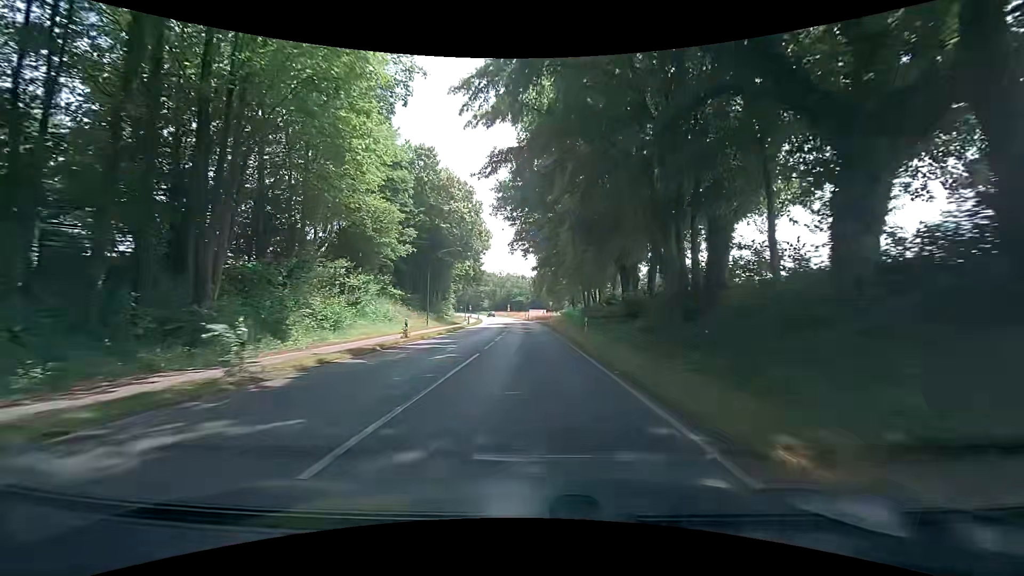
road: secondary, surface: asphalt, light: Day
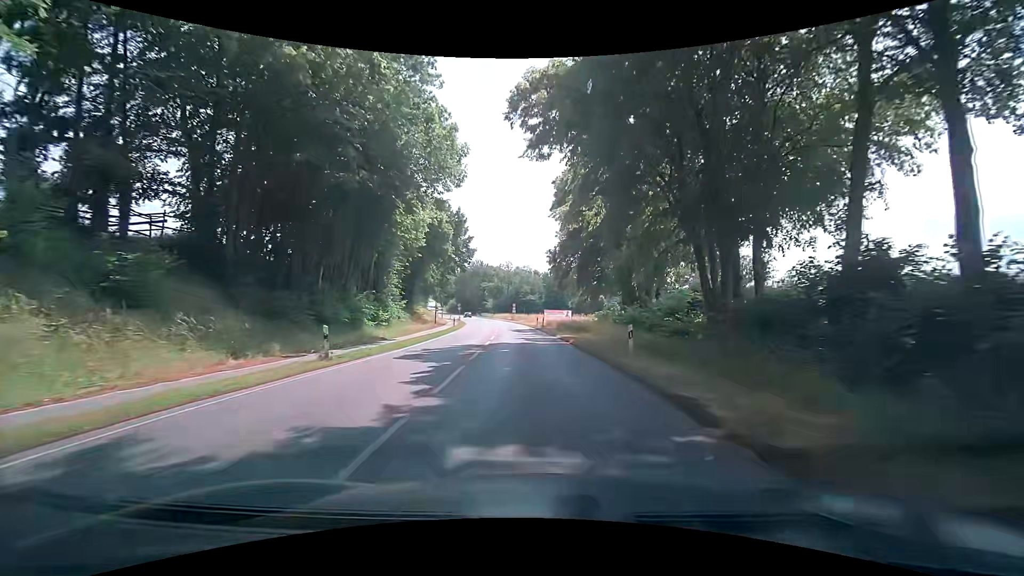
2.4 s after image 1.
(-0.5, +40.3) m; -1°
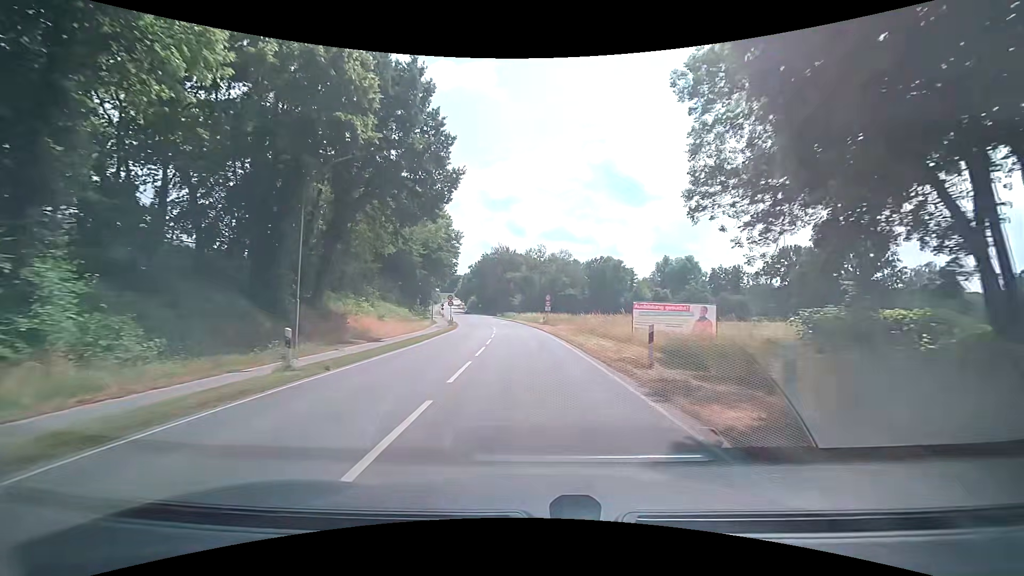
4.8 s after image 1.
(-1.6, +40.3) m; -4°
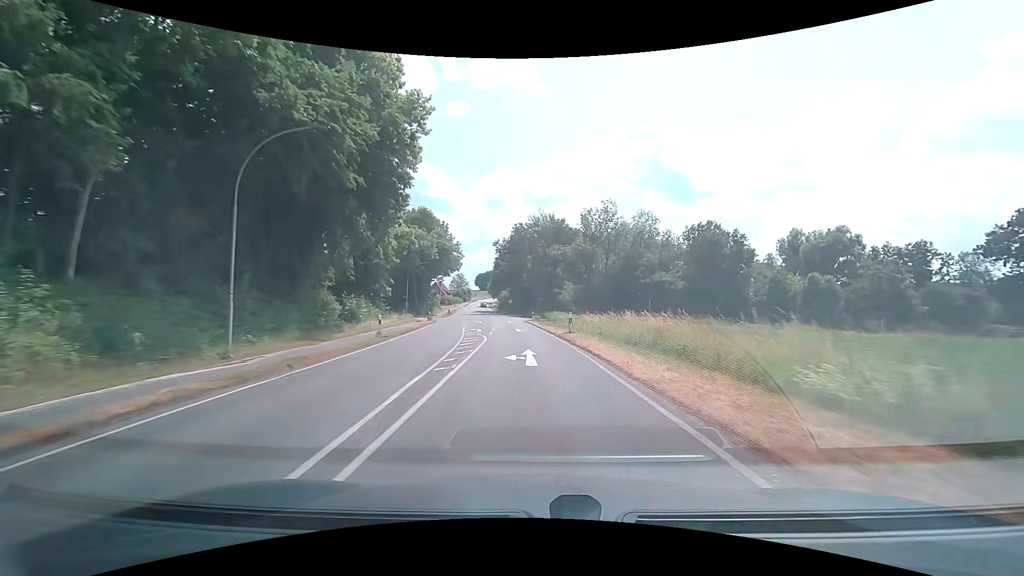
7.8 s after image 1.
(-2.2, +50.5) m; -5°
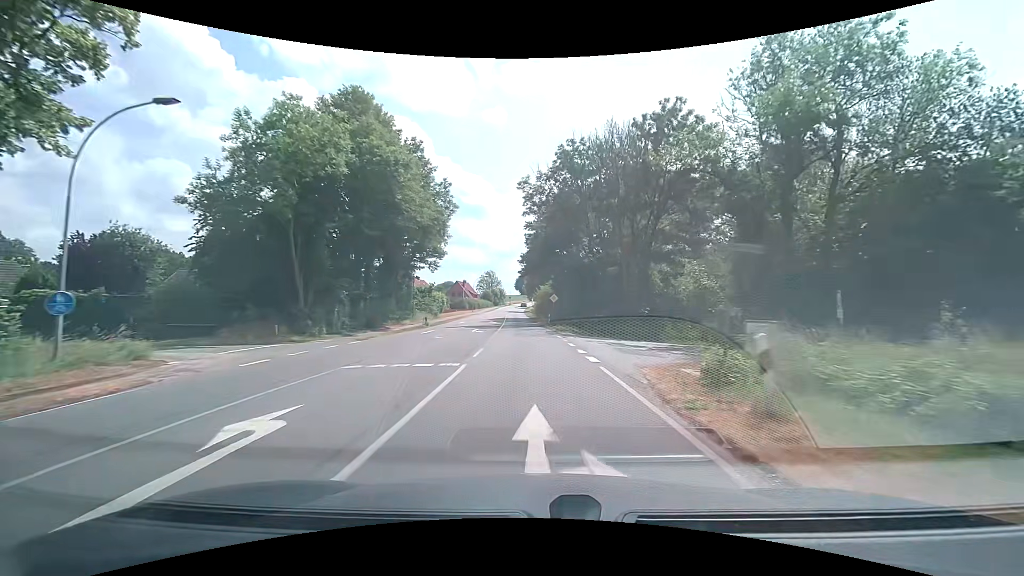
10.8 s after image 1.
(-2.2, +49.6) m; -5°
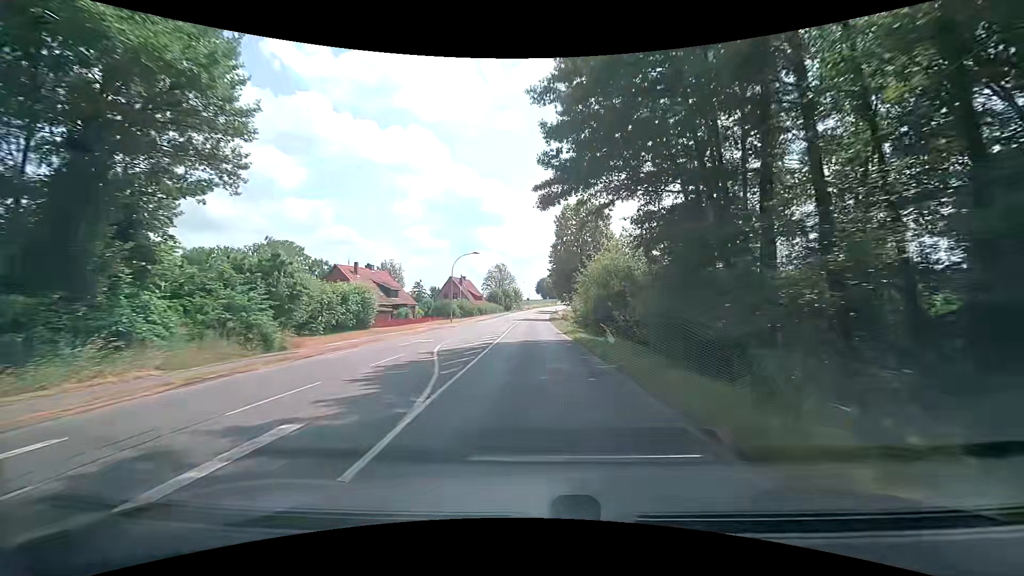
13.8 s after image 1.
(-1.3, +50.3) m; -3°
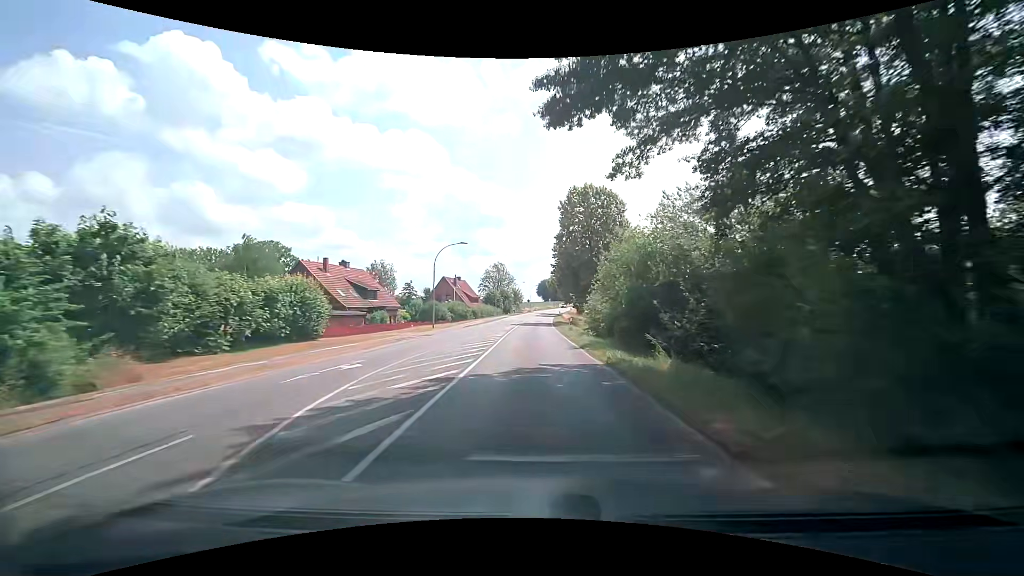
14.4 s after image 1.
(+0.1, +10.2) m; +1°
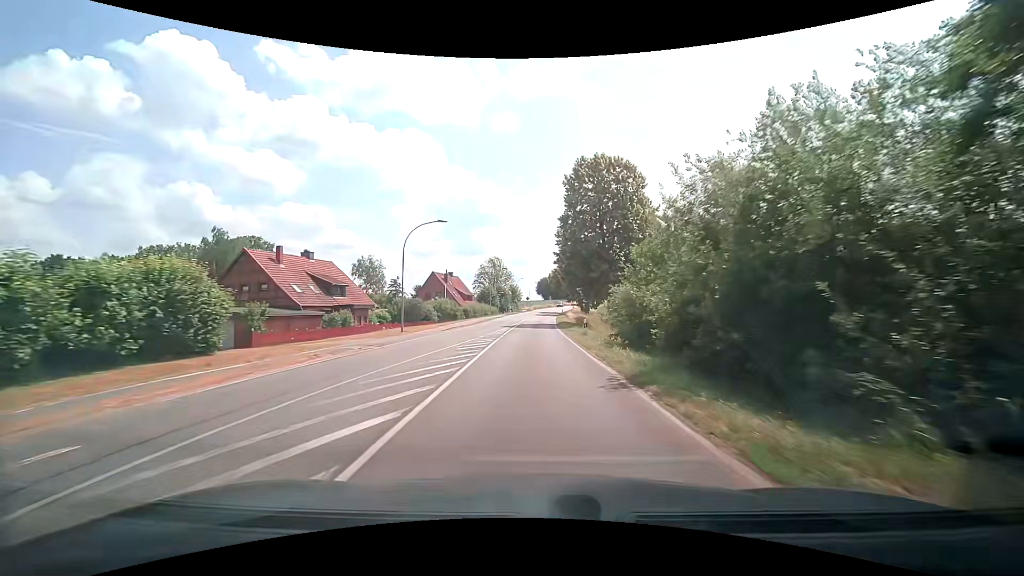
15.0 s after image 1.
(-0.1, +10.2) m; 0°
(0, +10) (0, +20) (0, +30) (0, +40) (+1, +50) (+1, +60) (+1, +70) (+2, +80) (+3, +90) (+4, +100) m
